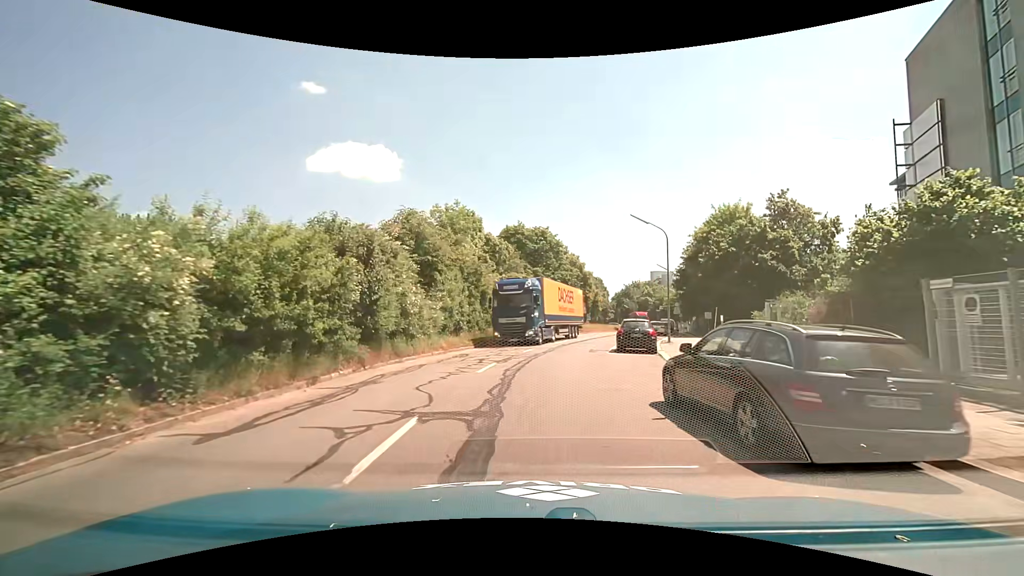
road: tertiary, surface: asphalt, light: Day
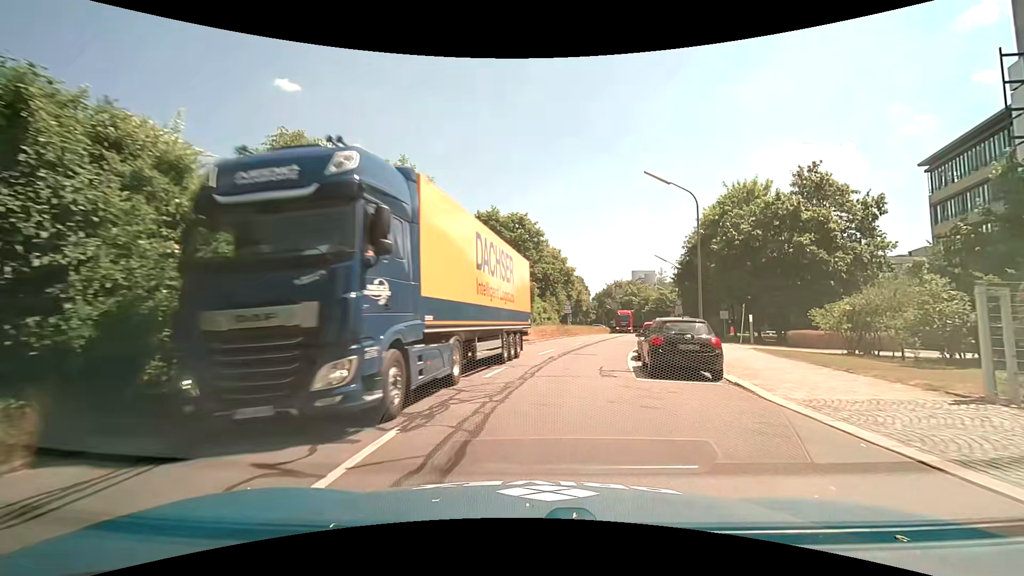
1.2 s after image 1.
(+0.2, +10.0) m; +3°
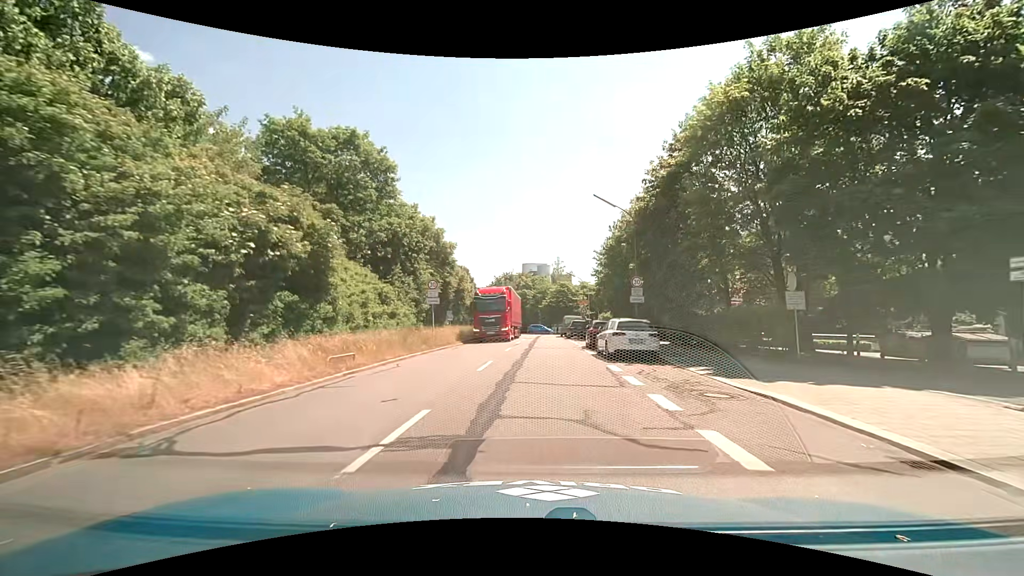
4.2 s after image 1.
(+2.8, +25.4) m; +13°
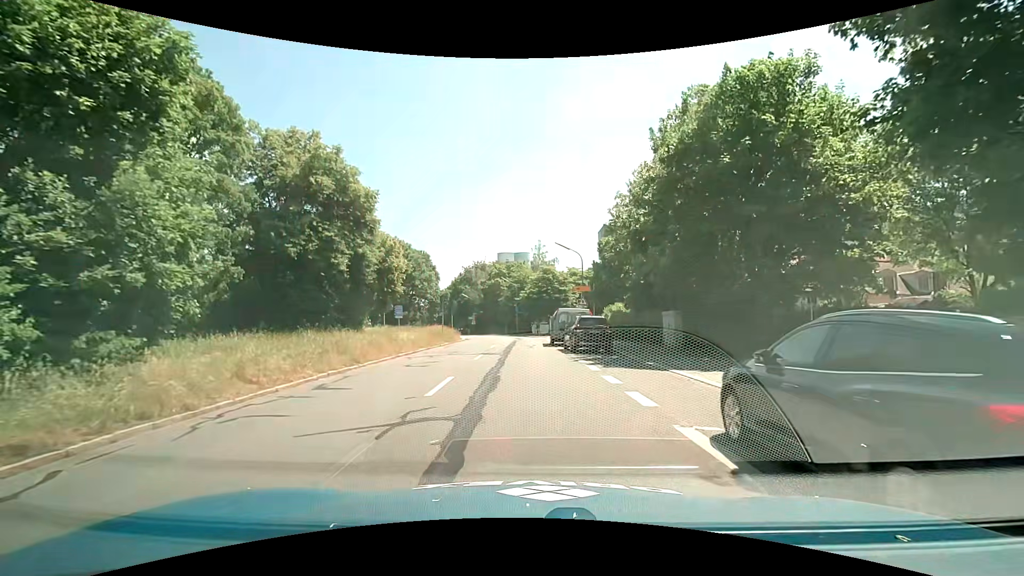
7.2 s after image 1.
(+0.6, +22.4) m; +2°
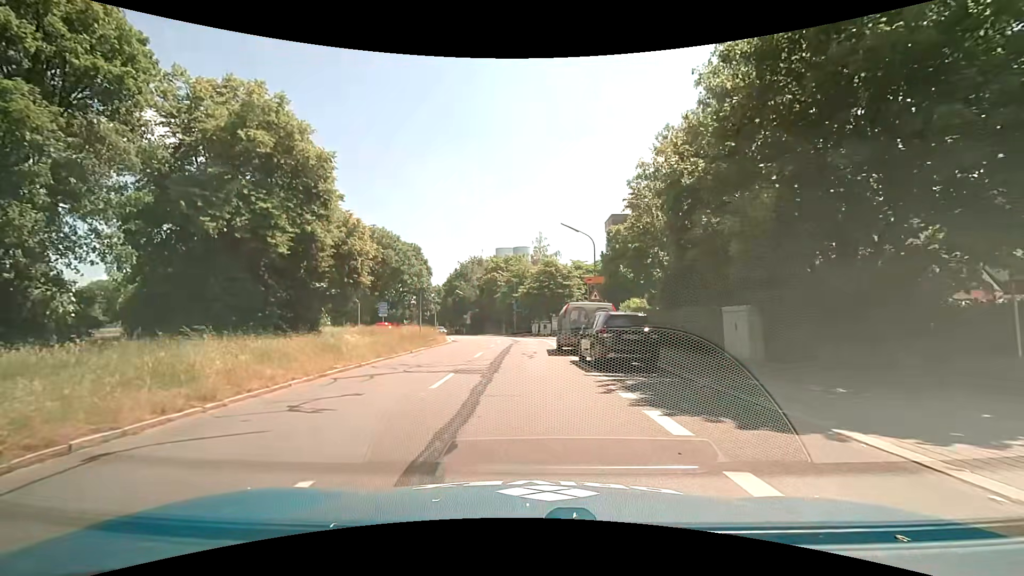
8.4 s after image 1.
(+0.1, +7.9) m; 0°
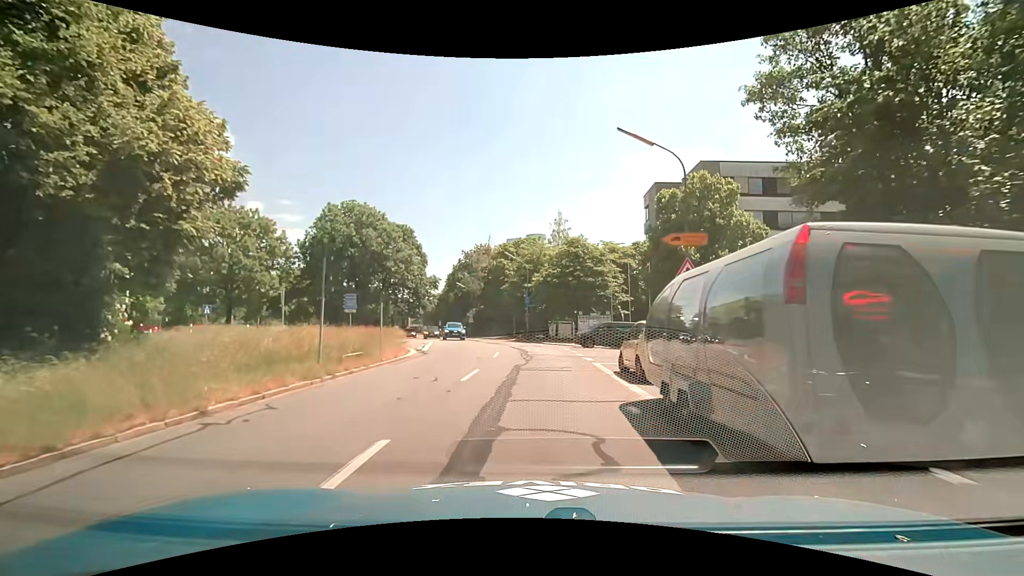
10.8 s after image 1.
(-0.2, +16.9) m; -1°
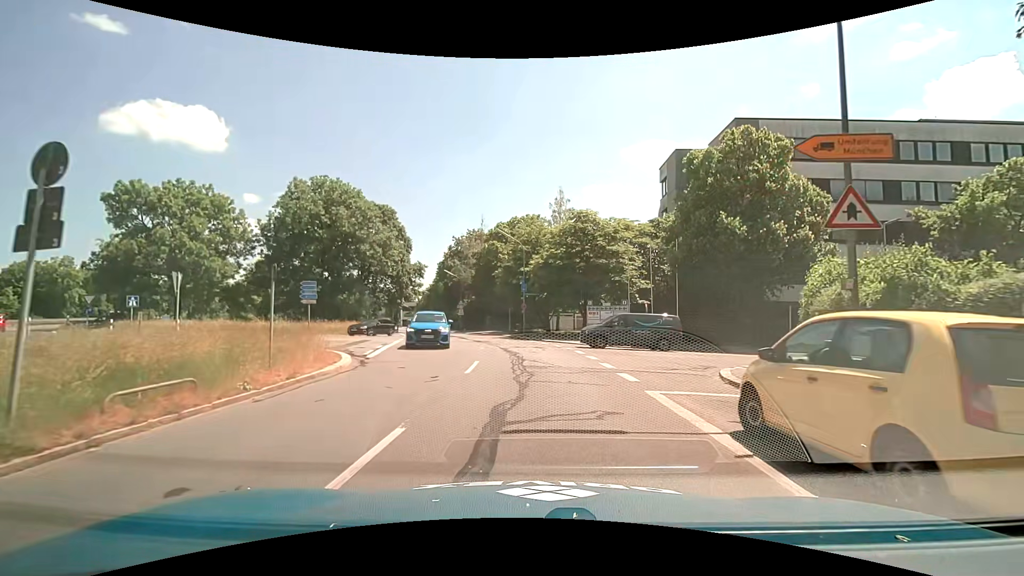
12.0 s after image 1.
(0.0, +8.5) m; 0°
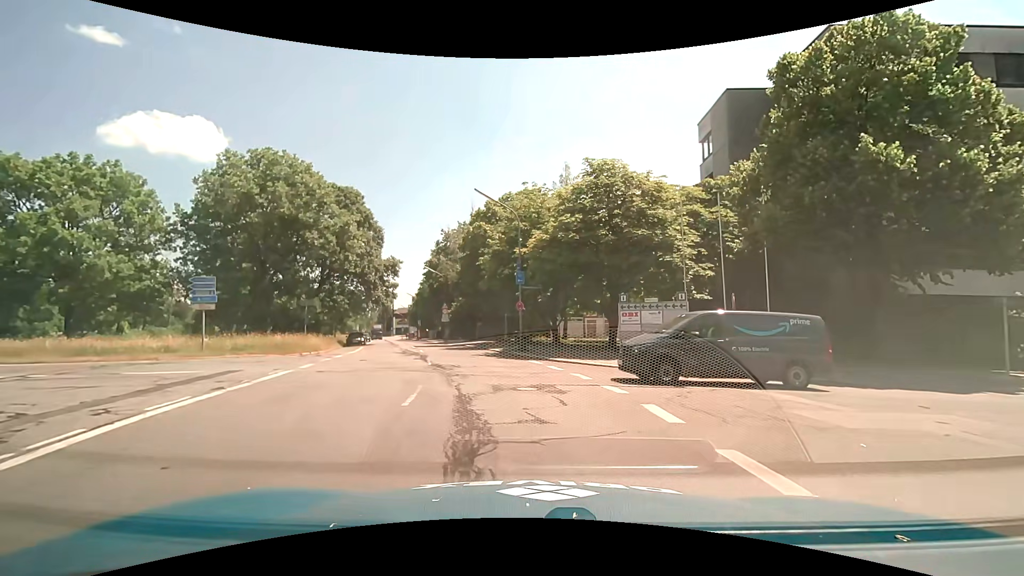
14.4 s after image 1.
(+0.2, +12.9) m; 0°
(0, +10) (-1, +20) (-3, +30) (-6, +39) (-9, +49) (-12, +58) (-15, +68) (-18, +78) (-21, +87) (-24, +97) m
